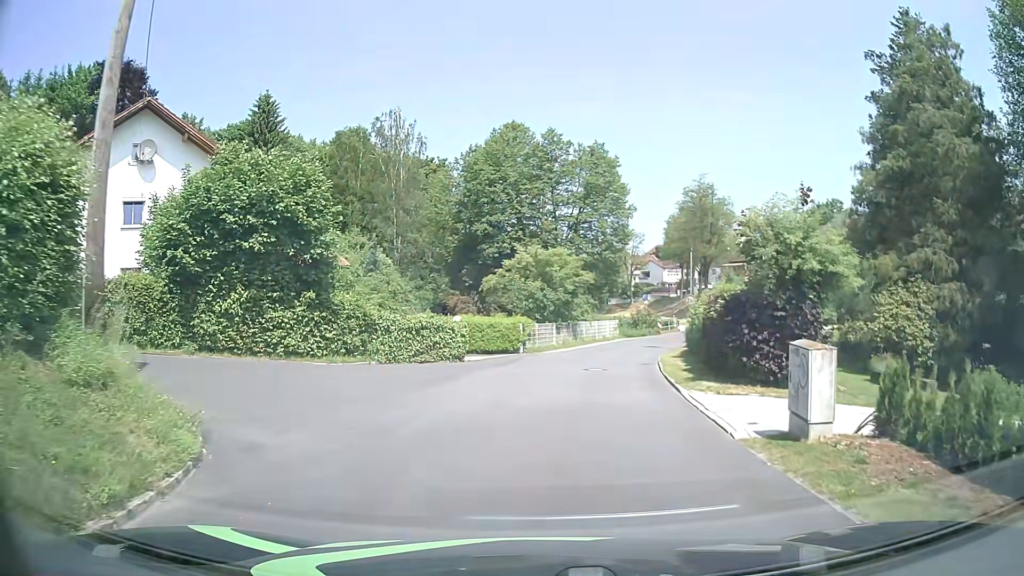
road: residential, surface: asphalt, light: Day
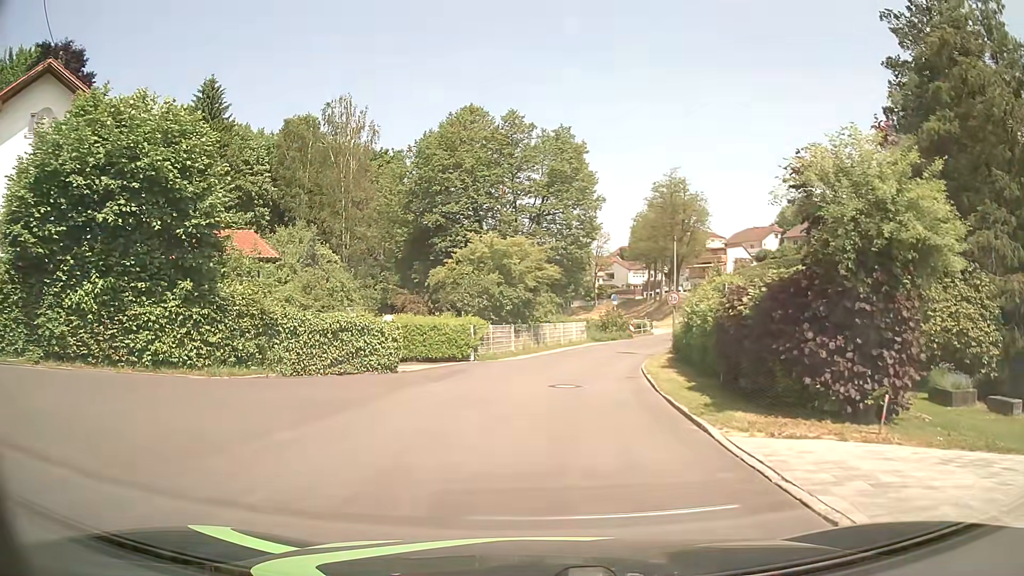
(+0.1, +5.2) m; +1°
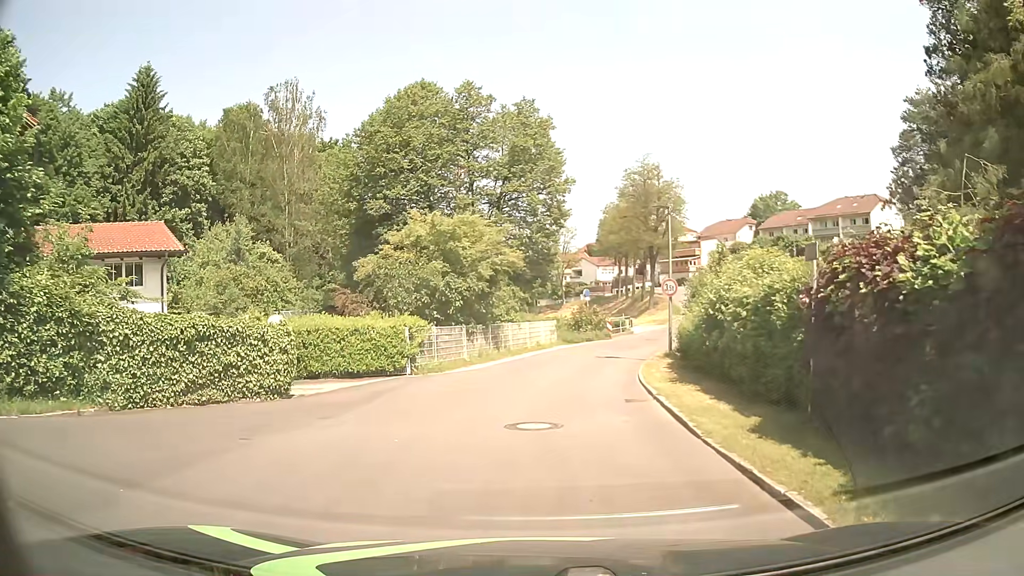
(+0.3, +6.0) m; +3°
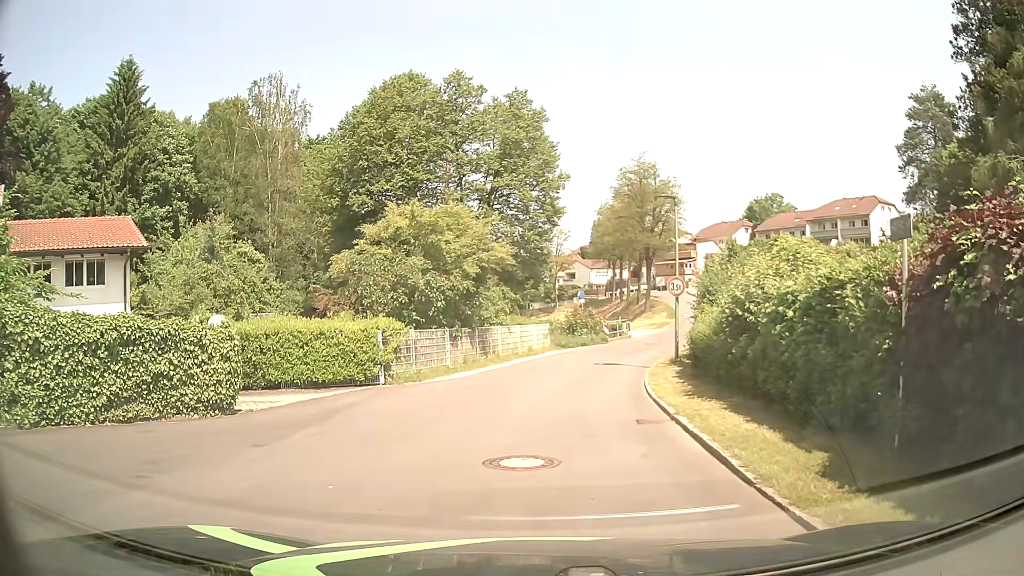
(0.0, +2.1) m; +1°
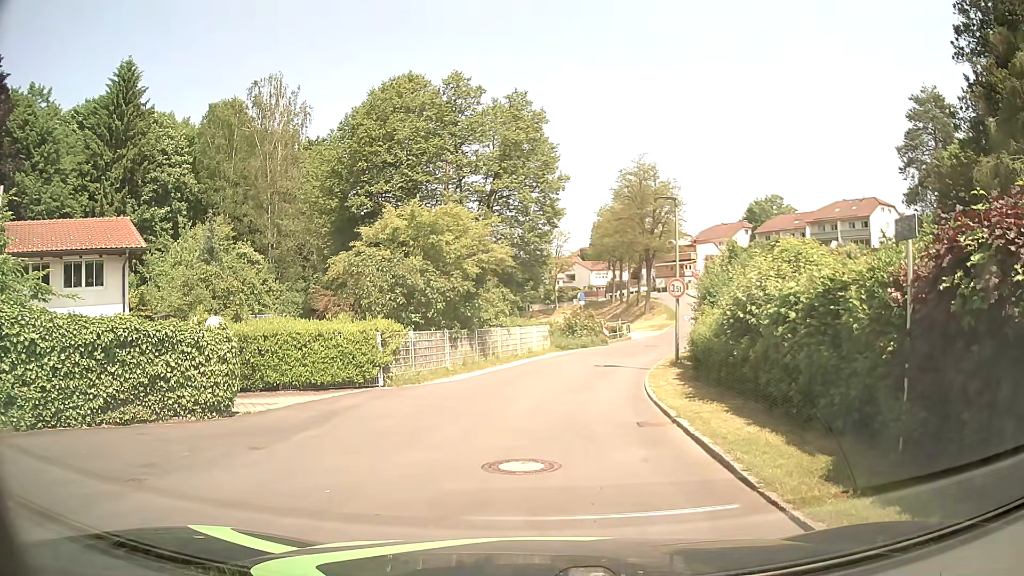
(0.0, +0.2) m; 0°
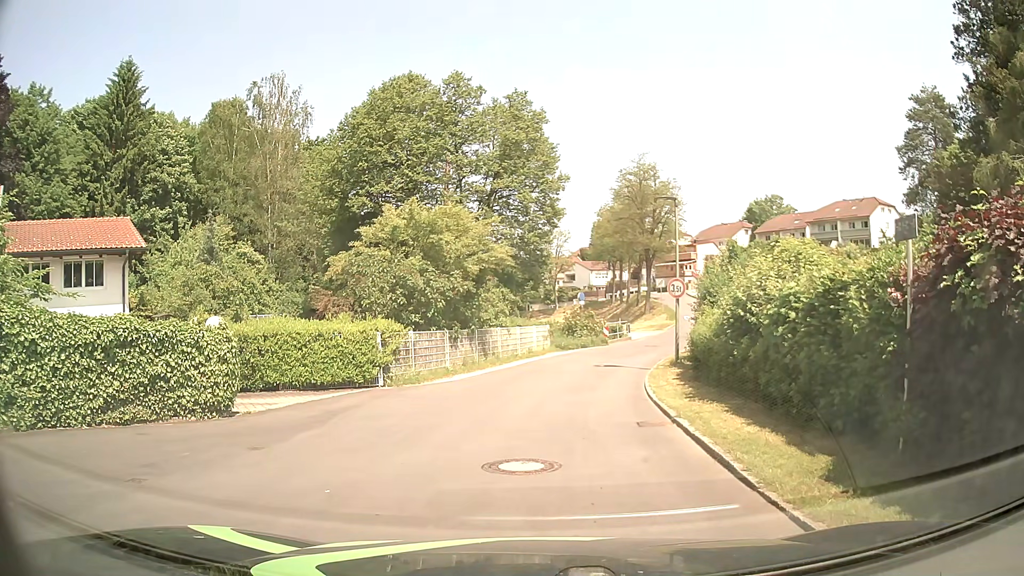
(0.0, 0.0) m; 0°
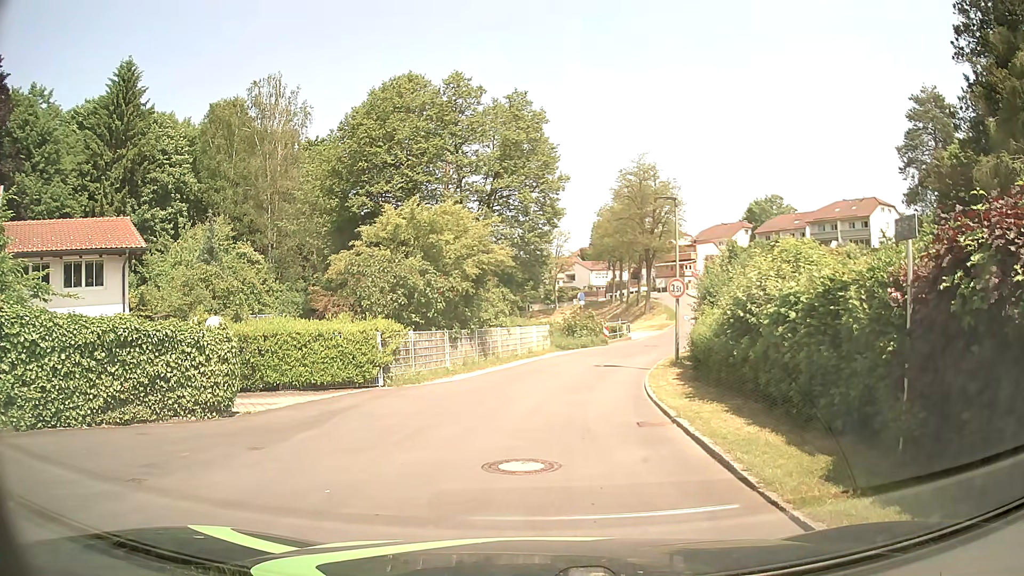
(0.0, 0.0) m; 0°
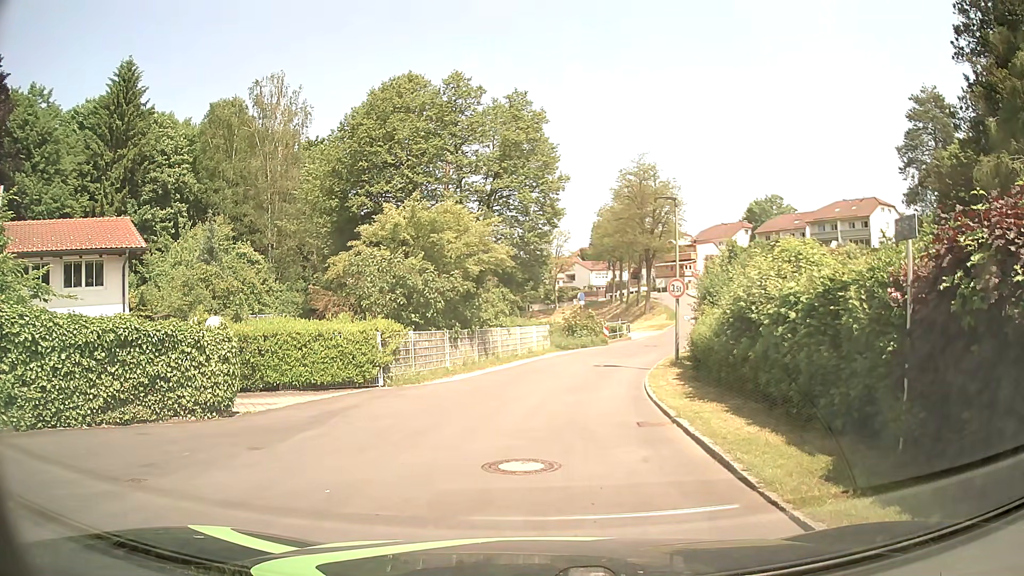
(0.0, 0.0) m; 0°
(0, +10) (+1, +20) (+3, +30) (+7, +39) (+11, +48) (+14, +57) (+16, +67) (+17, +77) (+17, +87) (+21, +96) m
